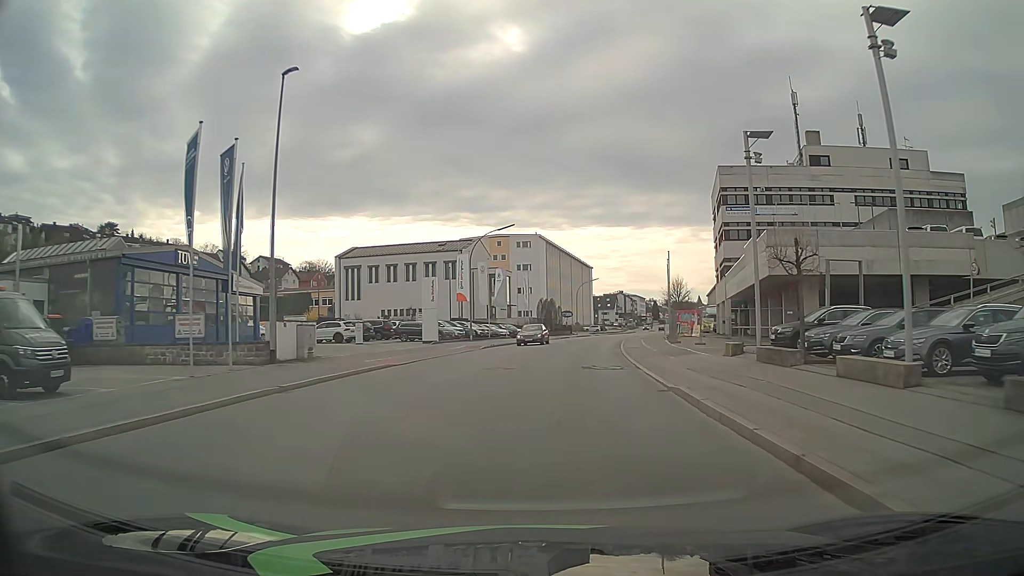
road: tertiary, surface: asphalt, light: Day
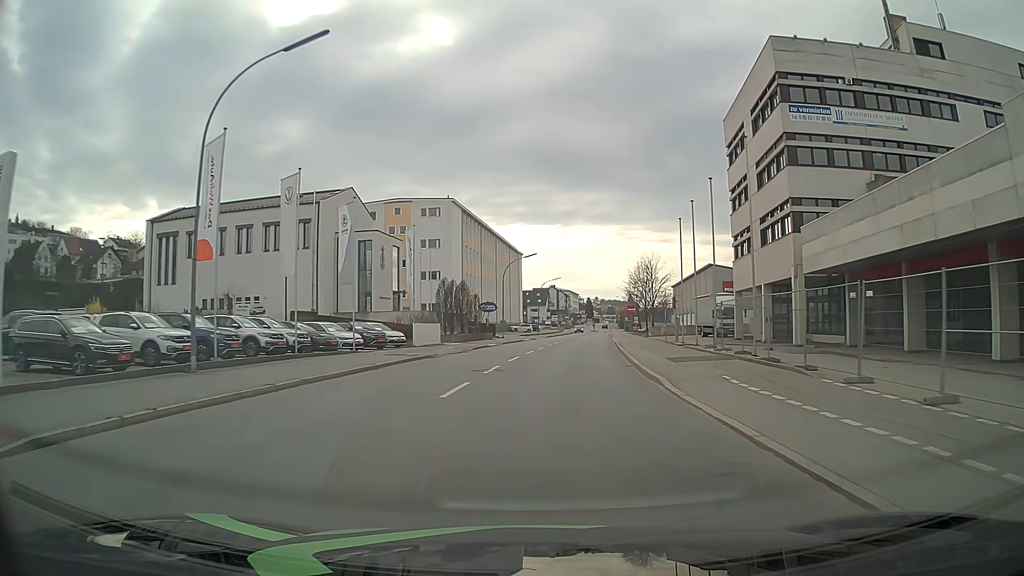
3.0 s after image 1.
(+2.0, +36.3) m; +6°
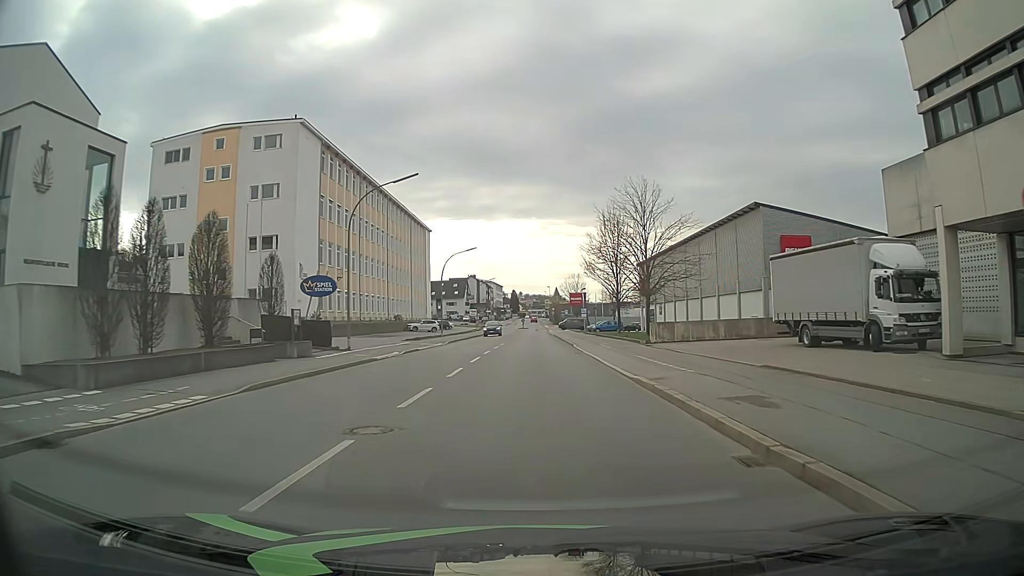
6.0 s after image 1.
(+2.2, +37.5) m; +7°
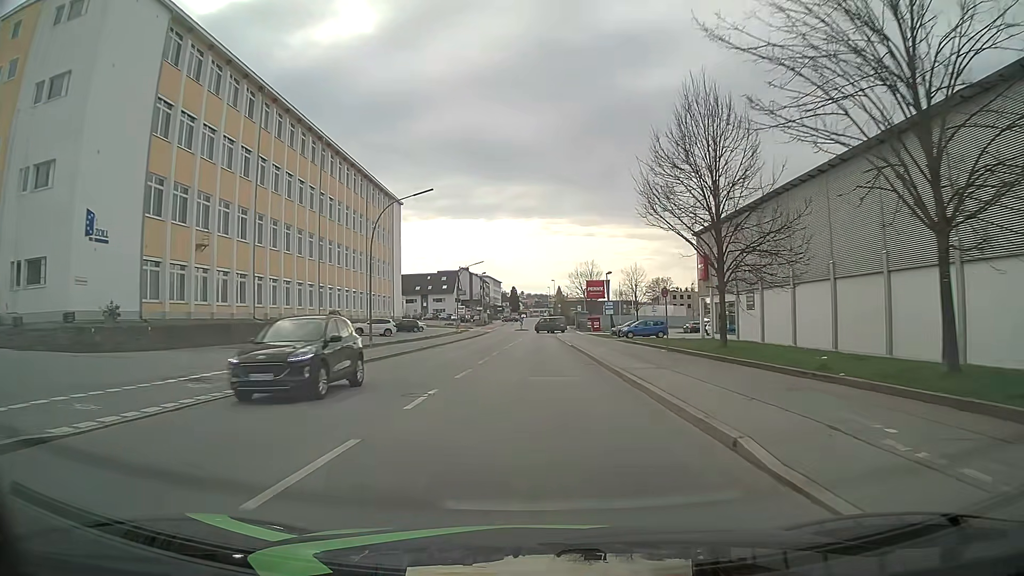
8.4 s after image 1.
(0.0, +30.5) m; 0°
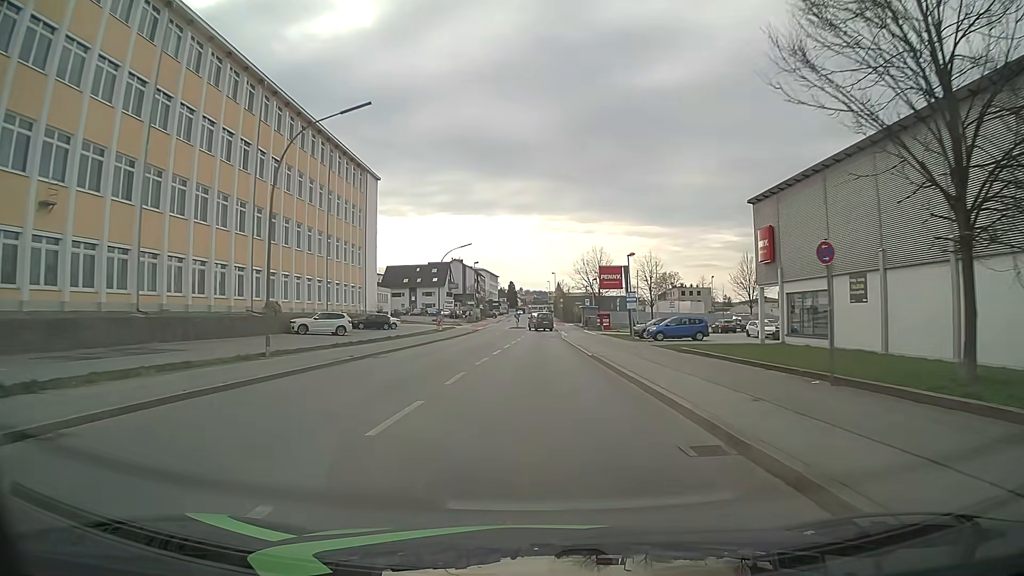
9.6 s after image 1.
(0.0, +15.3) m; 0°
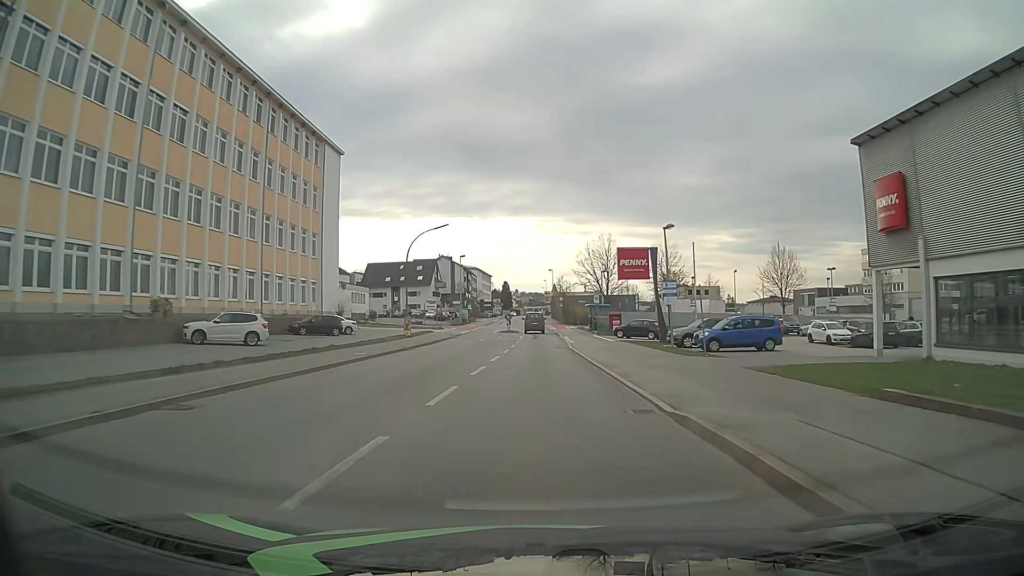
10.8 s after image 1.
(0.0, +15.3) m; +1°
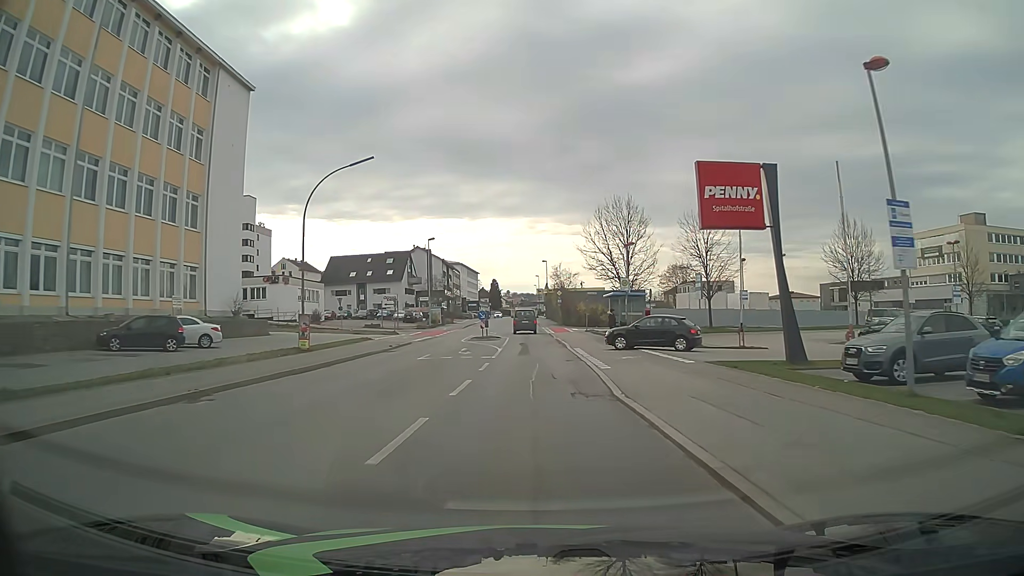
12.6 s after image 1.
(0.0, +22.7) m; 0°
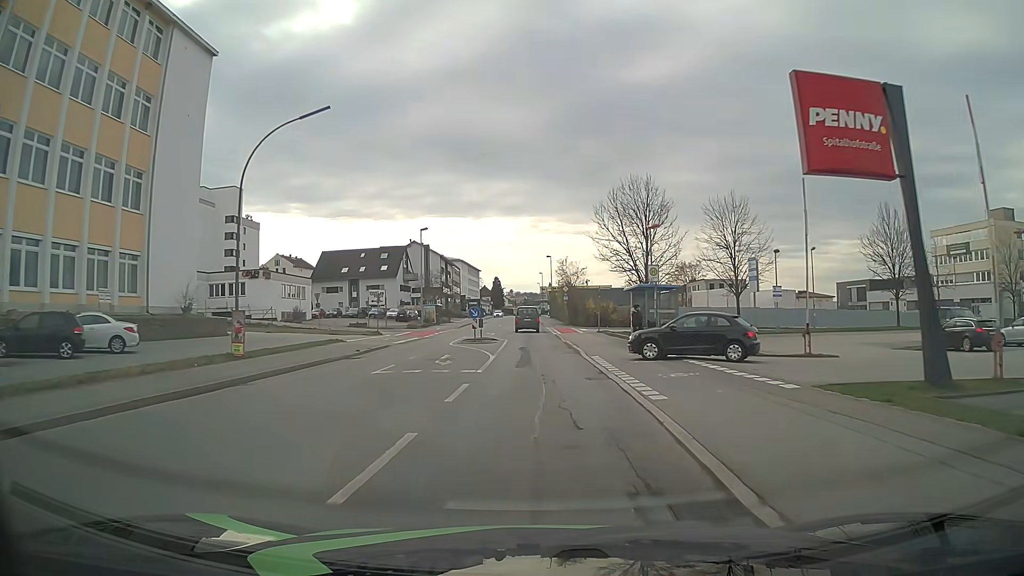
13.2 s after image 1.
(0.0, +7.6) m; 0°
(0, +10) (0, +20) (0, +30) (0, +40) (0, +50) (0, +60) (-1, +70) (-1, +80) (-1, +90) (-1, +100) m
